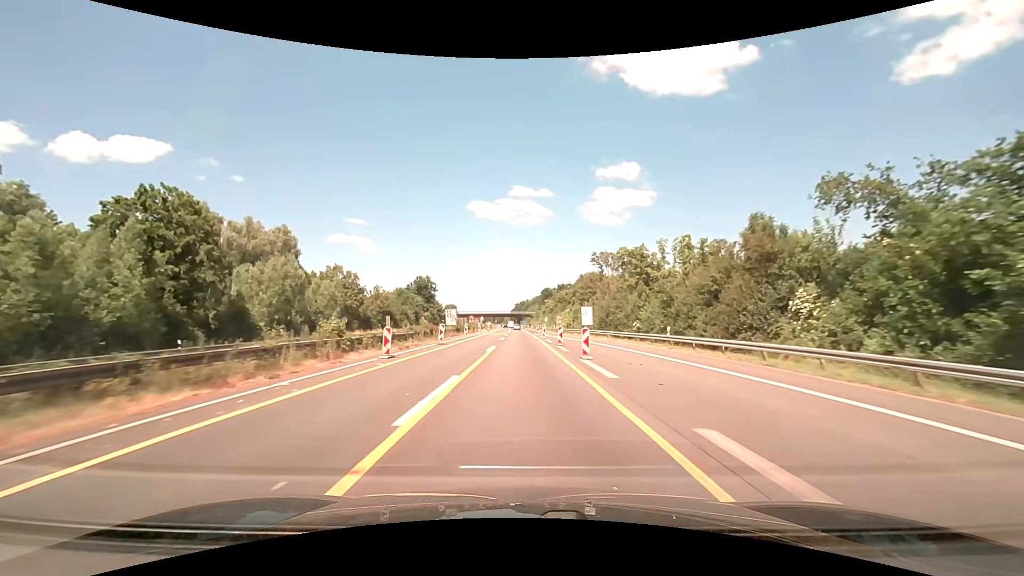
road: motorway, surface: asphalt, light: Day
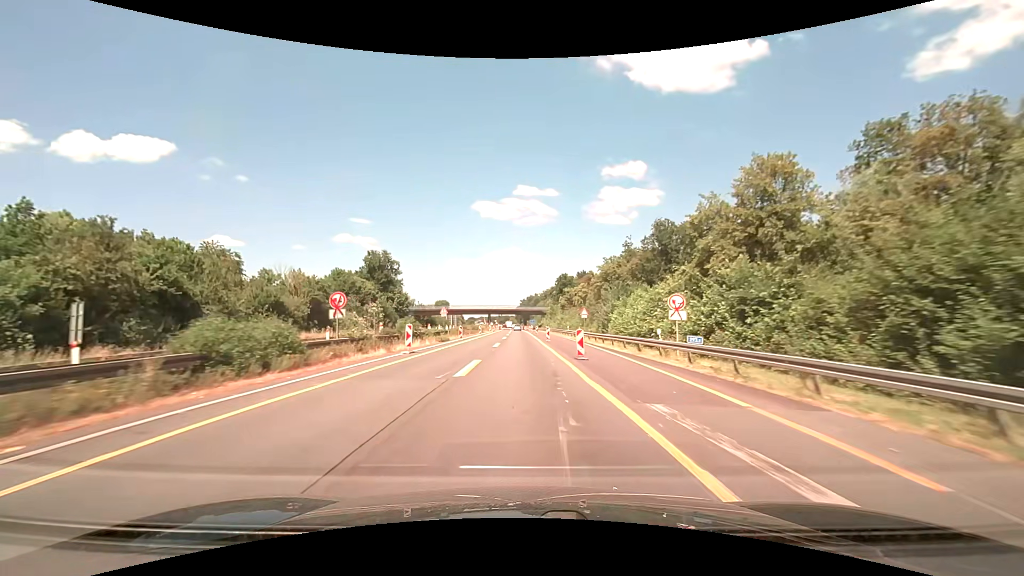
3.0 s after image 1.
(-0.8, +65.9) m; -1°
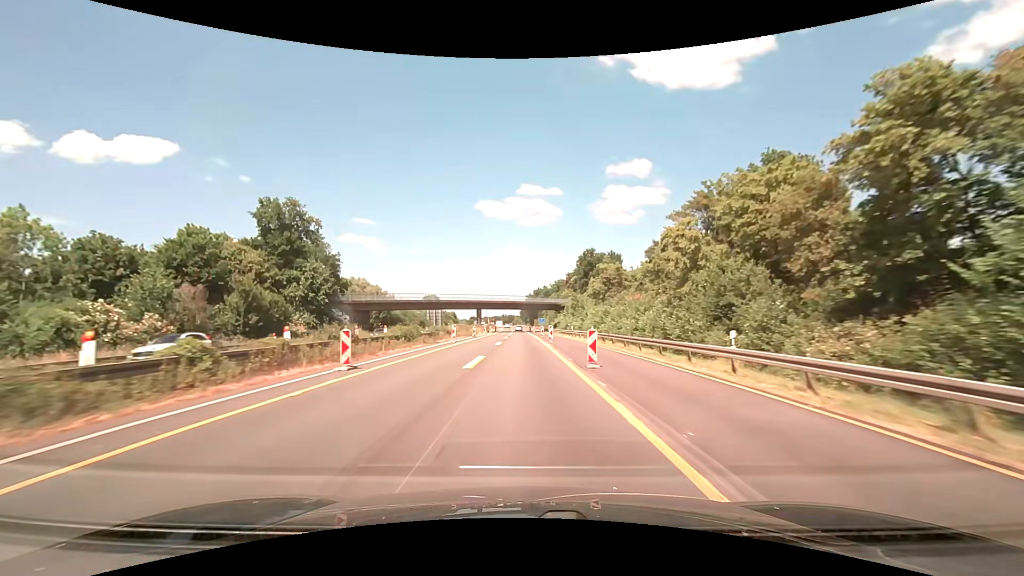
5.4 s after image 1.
(-0.3, +51.9) m; -1°
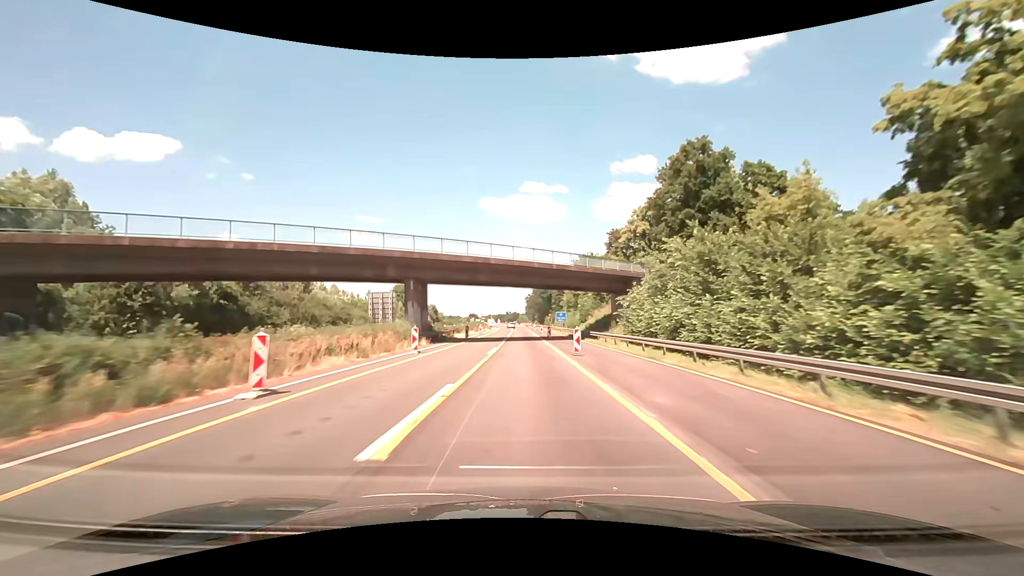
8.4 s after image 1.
(-0.3, +64.5) m; -1°
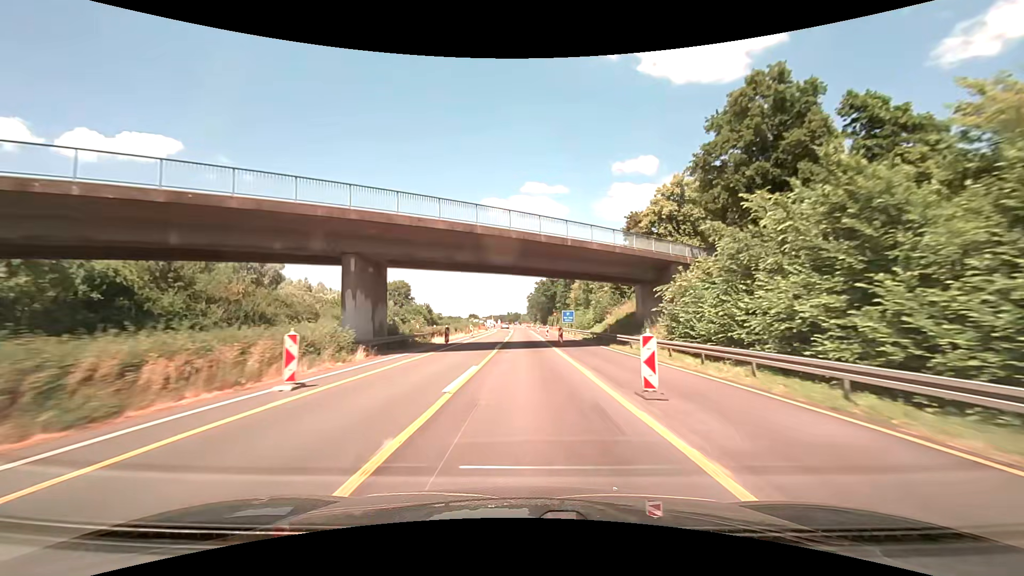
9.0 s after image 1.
(0.0, +12.9) m; 0°
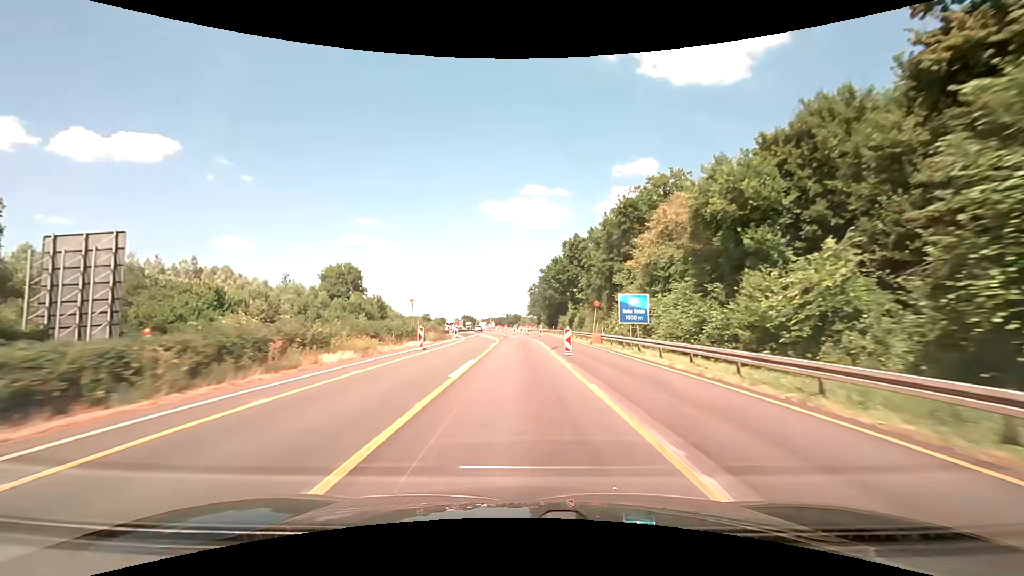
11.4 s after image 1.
(-0.1, +51.6) m; 0°
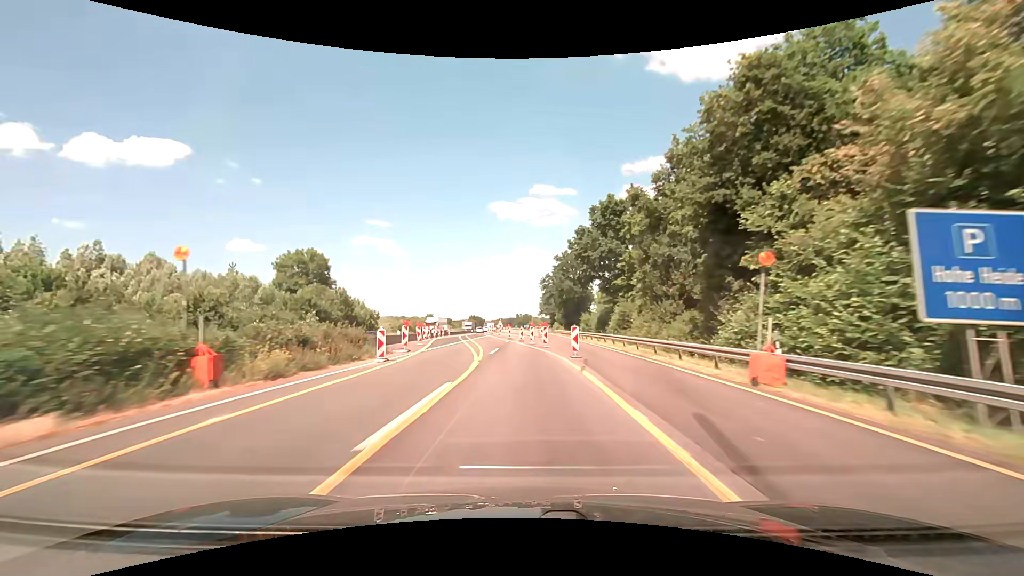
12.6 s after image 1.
(-0.1, +25.7) m; -1°
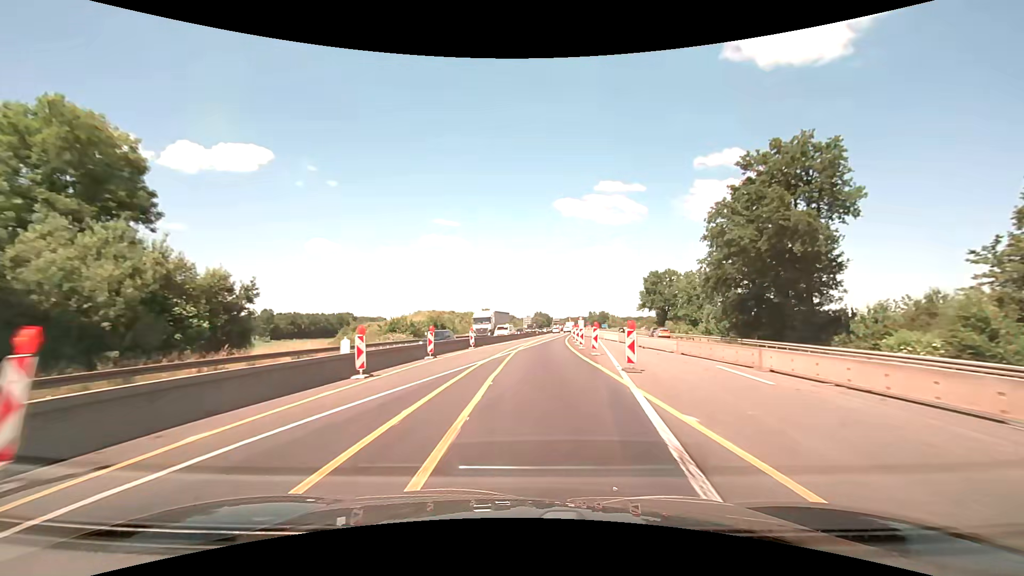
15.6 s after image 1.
(-6.4, +63.6) m; -8°
(0, +10) (0, +20) (+1, +30) (+1, +40) (+2, +50) (+3, +60) (+4, +70) (+5, +80) (+6, +90) (+7, +100) m
